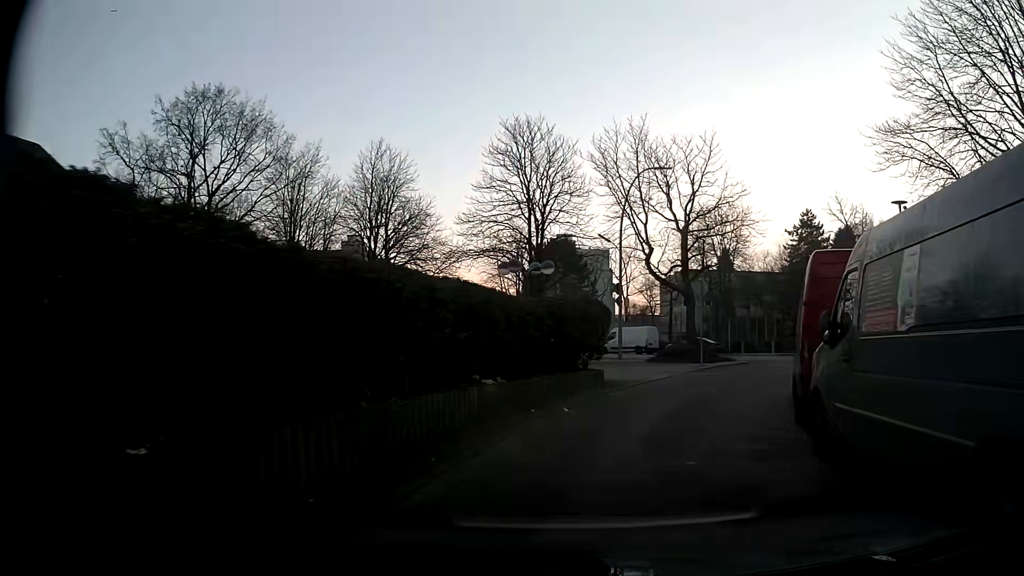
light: Day
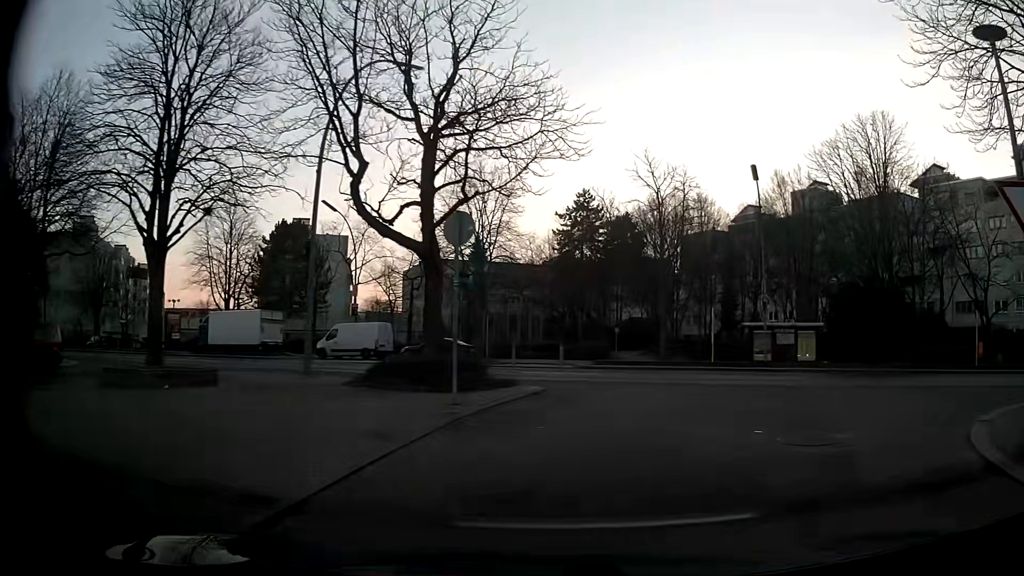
(+2.2, +14.4) m; +20°
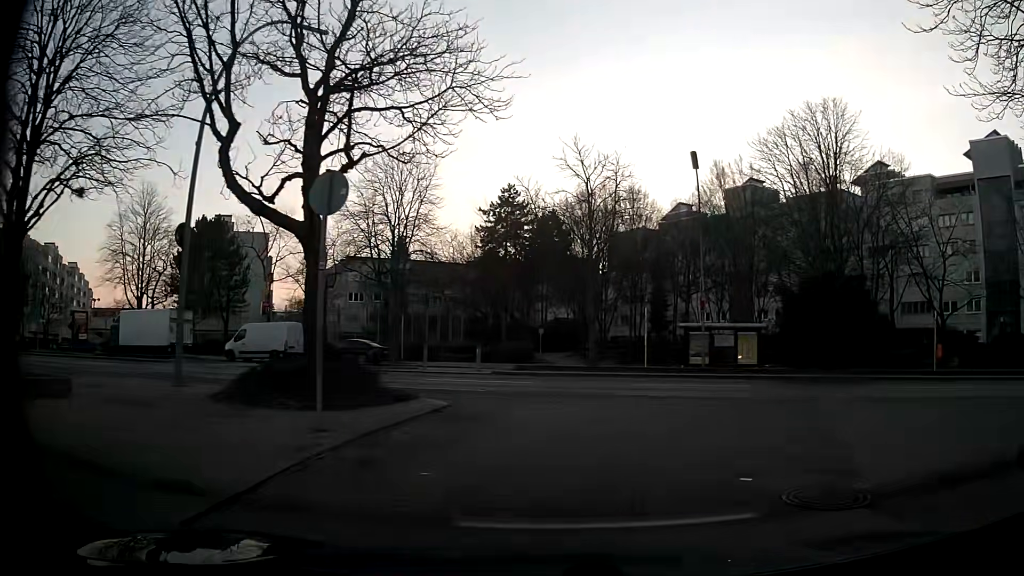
(+0.2, +3.0) m; +6°
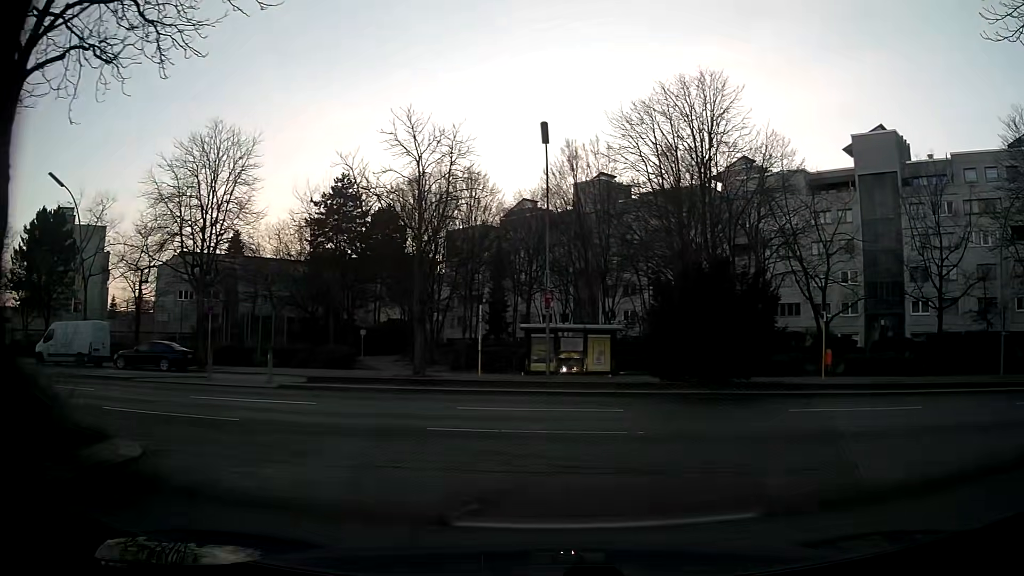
(+0.5, +5.1) m; +13°
